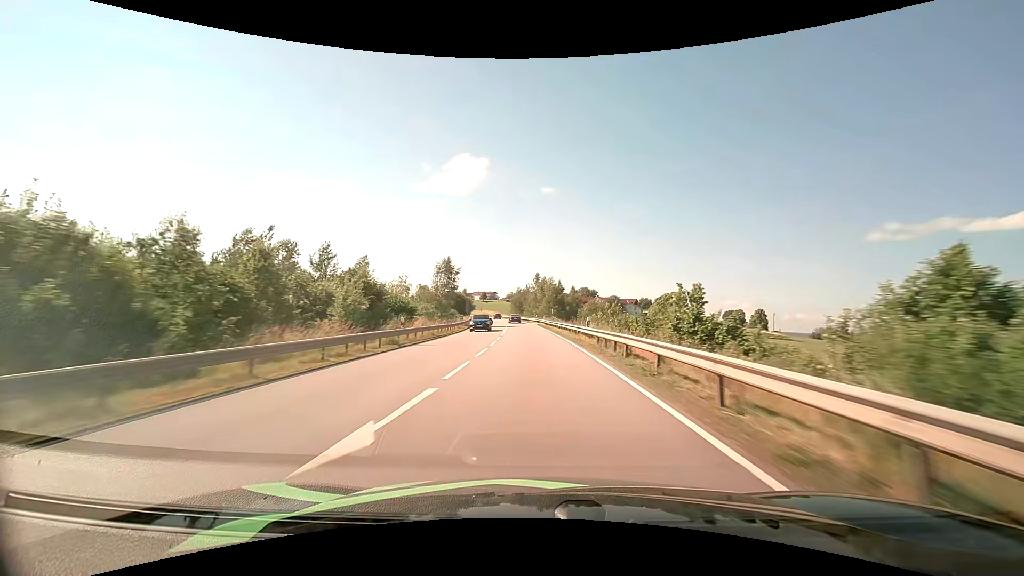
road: primary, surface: asphalt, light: Day
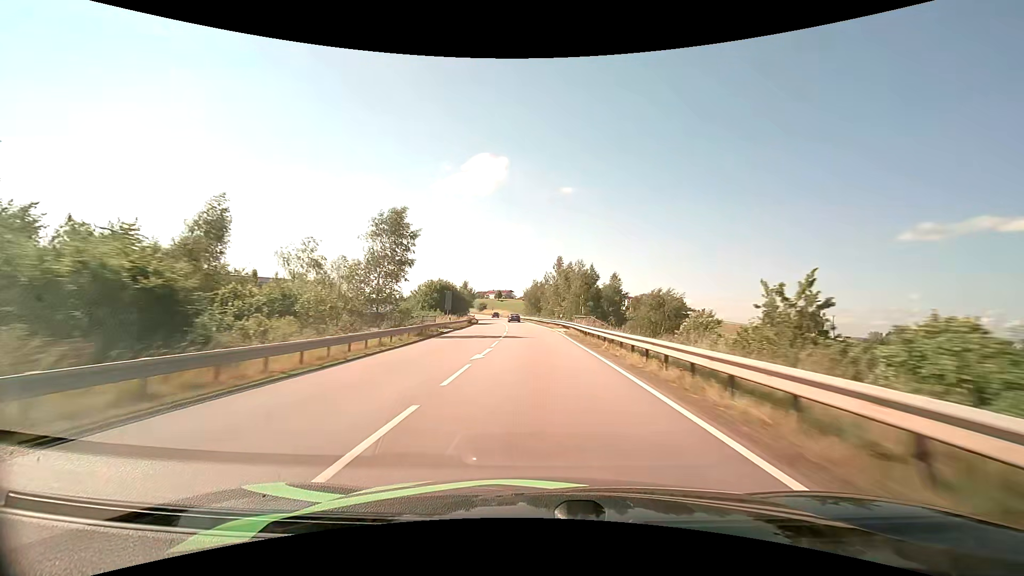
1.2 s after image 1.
(-0.6, +31.6) m; -2°
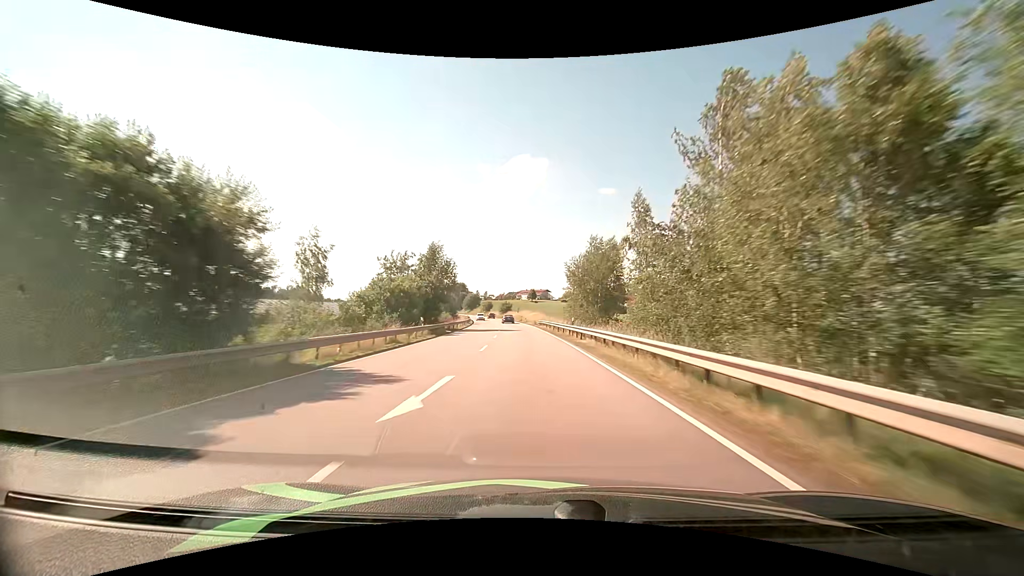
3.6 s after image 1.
(-2.3, +63.2) m; -4°
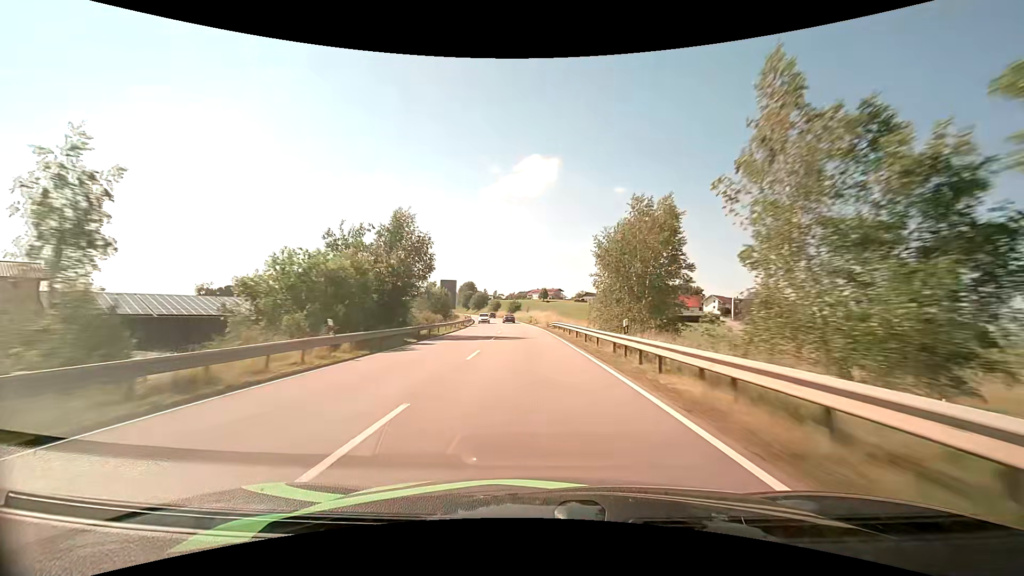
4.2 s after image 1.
(-0.2, +15.7) m; -1°
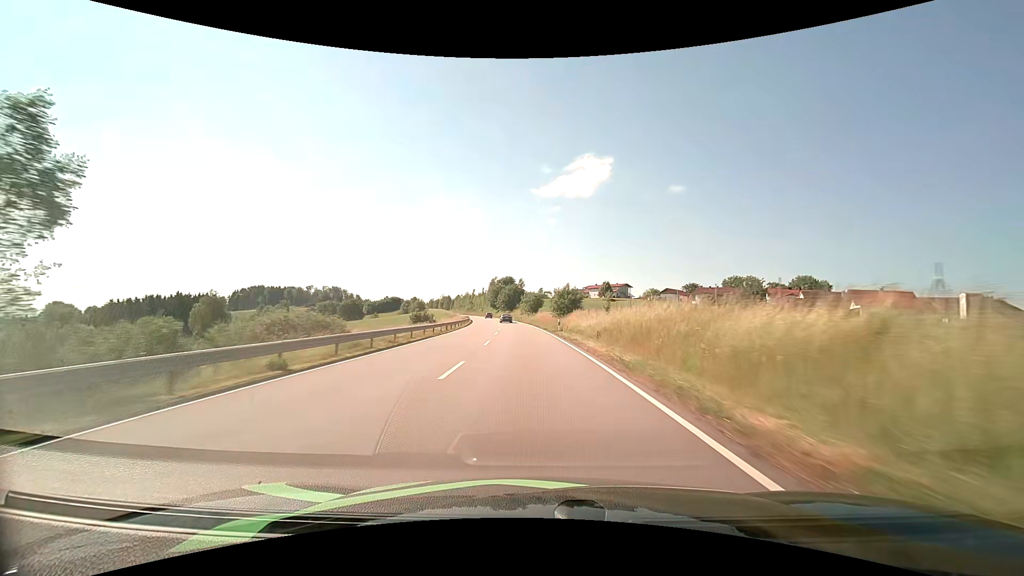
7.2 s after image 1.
(-4.0, +78.2) m; -6°
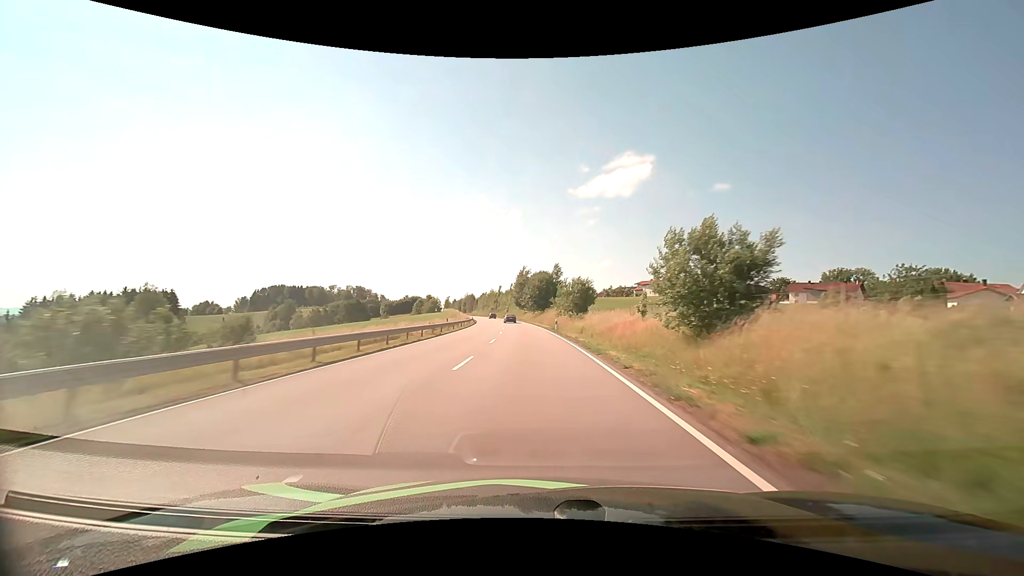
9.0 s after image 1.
(-1.5, +46.7) m; -4°
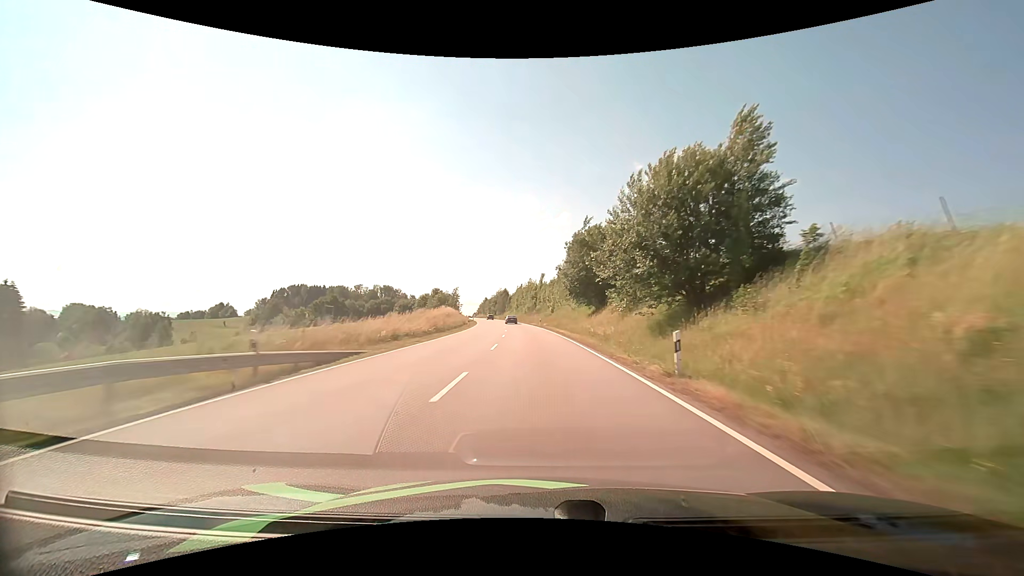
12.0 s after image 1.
(-4.0, +76.6) m; -6°
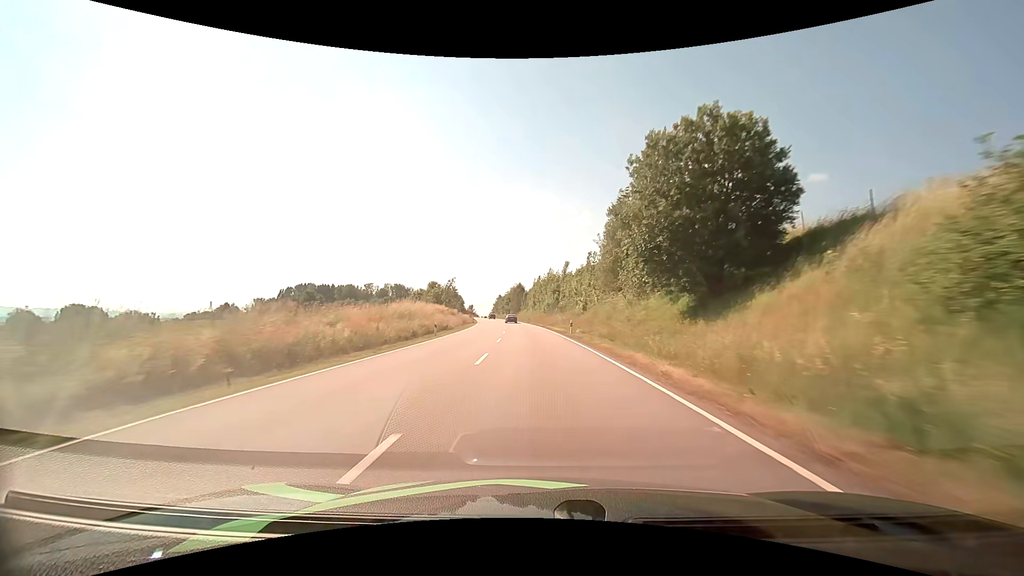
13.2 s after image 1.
(-0.6, +30.5) m; -2°
(0, +10) (0, +20) (-1, +30) (-1, +40) (-2, +50) (-2, +60) (-3, +70) (-4, +80) (-5, +90) (-6, +100) m
